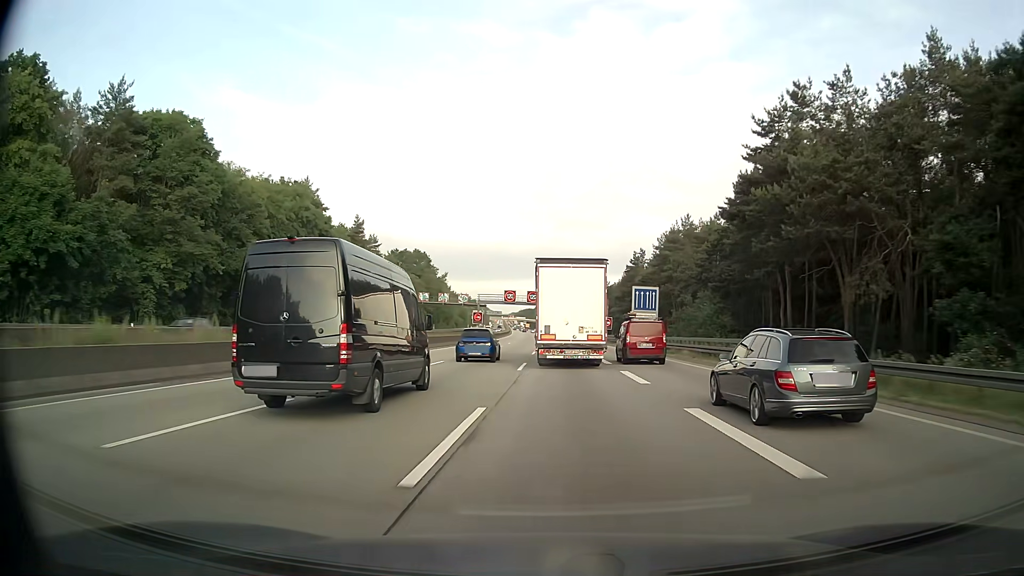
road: motorway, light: Day
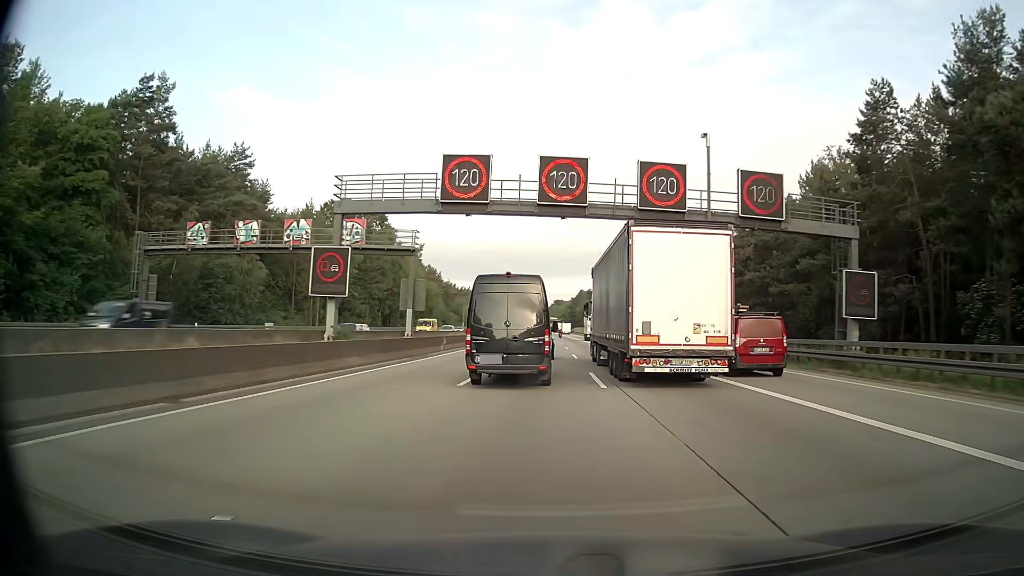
(-2.1, +80.1) m; -2°
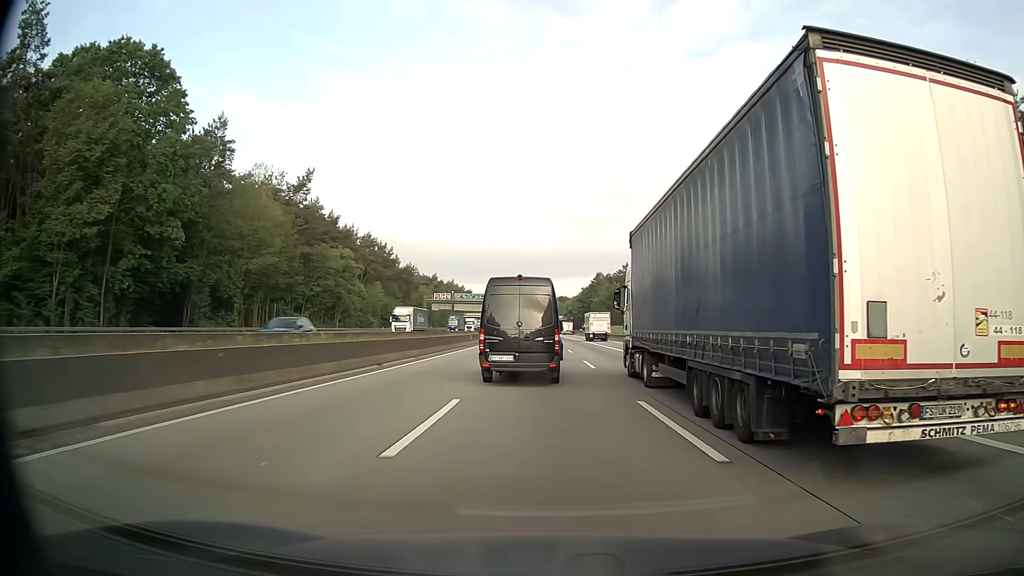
(+0.2, +81.6) m; 0°
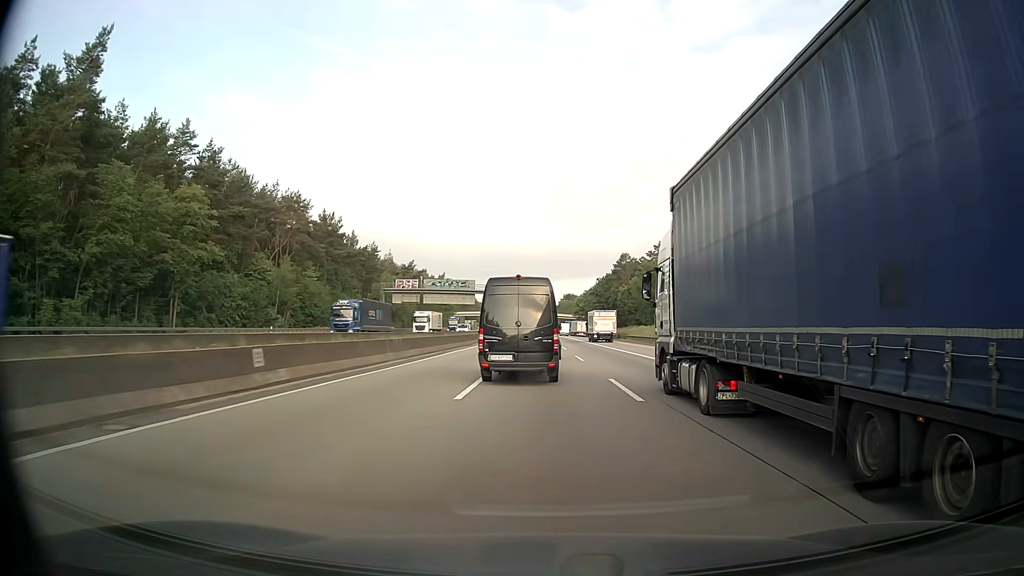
(-0.2, +48.0) m; -1°
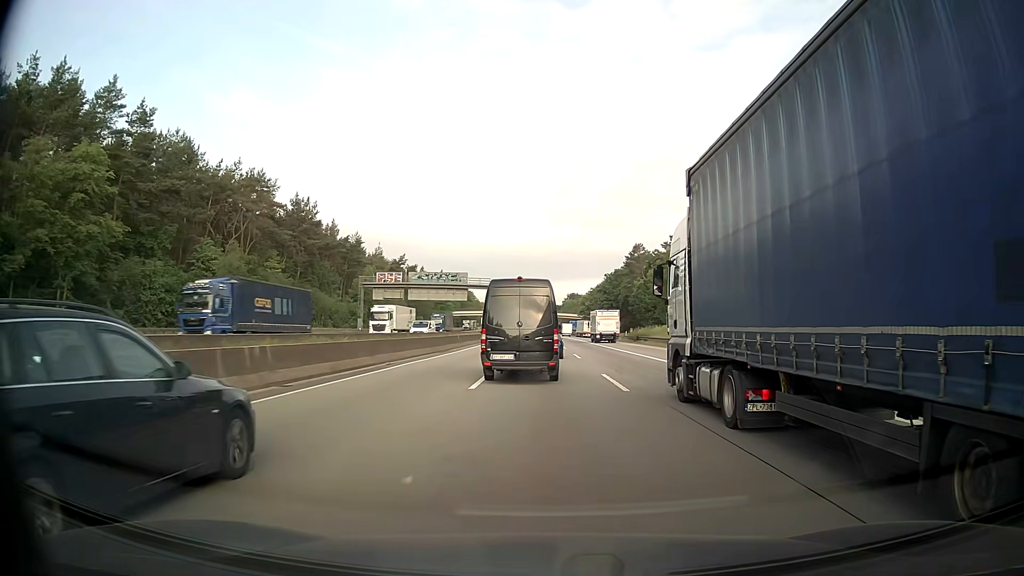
(0.0, +15.6) m; 0°
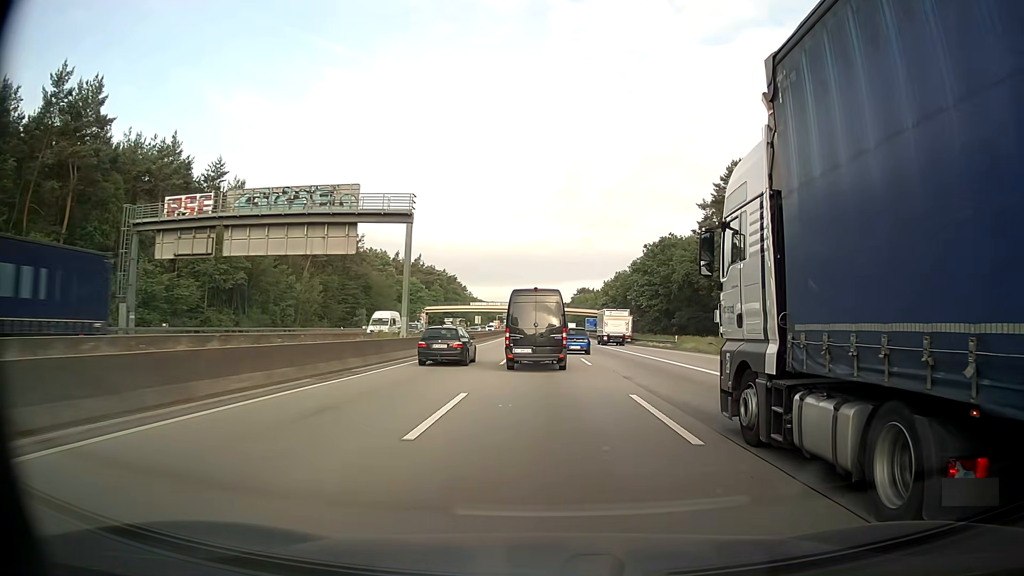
(-0.5, +61.6) m; -1°
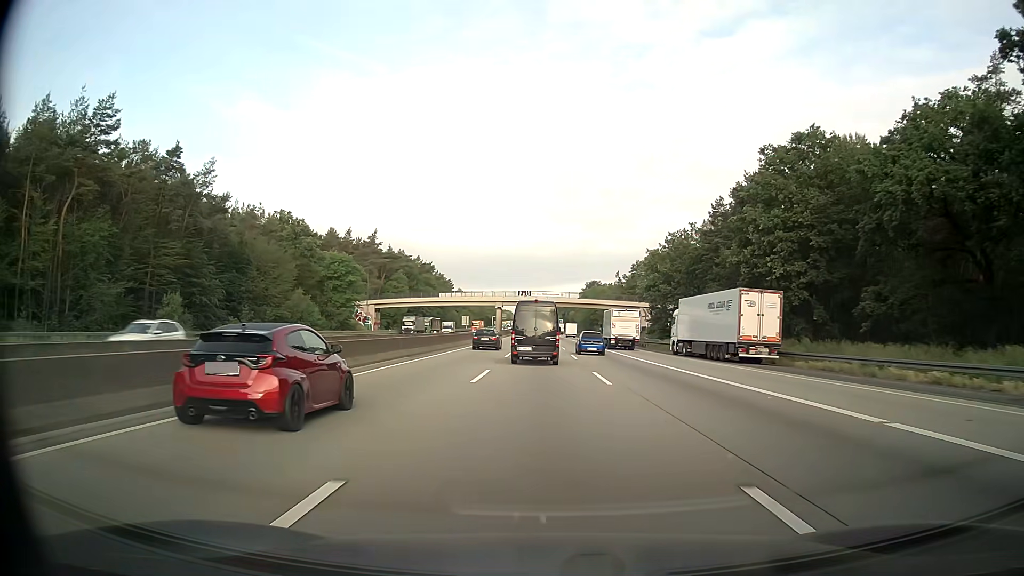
(-0.1, +62.7) m; 0°
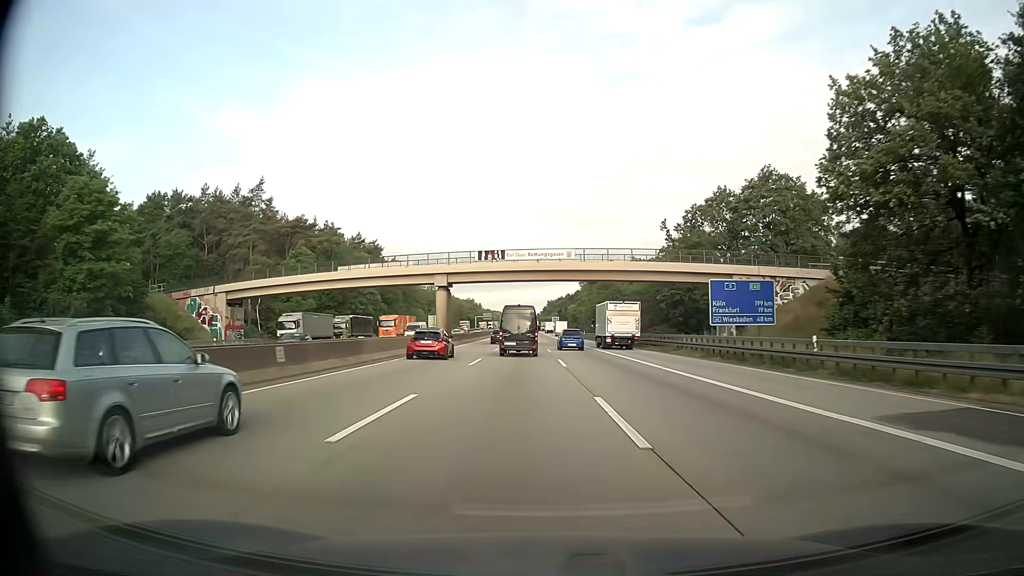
(+0.2, +64.3) m; 0°
(0, +10) (0, +20) (0, +30) (0, +40) (0, +50) (+1, +60) (+1, +70) (+1, +80) (+1, +90) (0, +100) m
